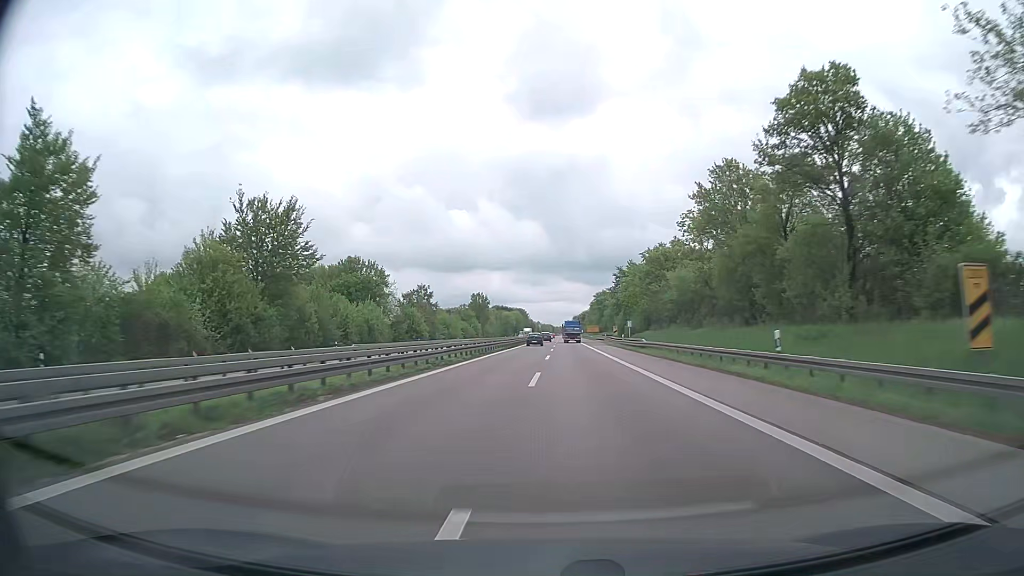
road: trunk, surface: asphalt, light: Day
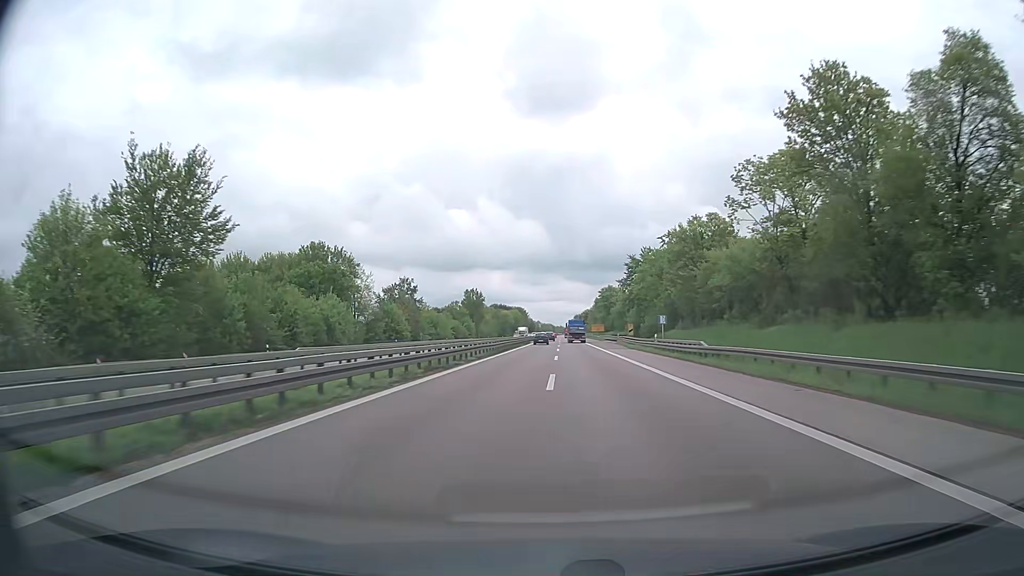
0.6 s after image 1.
(0.0, +19.3) m; 0°
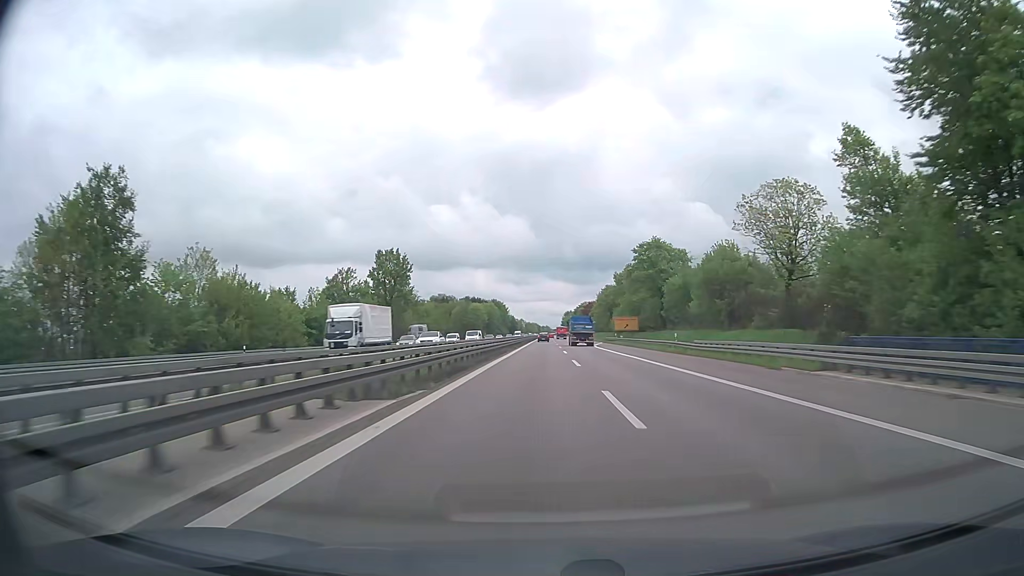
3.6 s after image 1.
(+0.9, +96.7) m; +1°
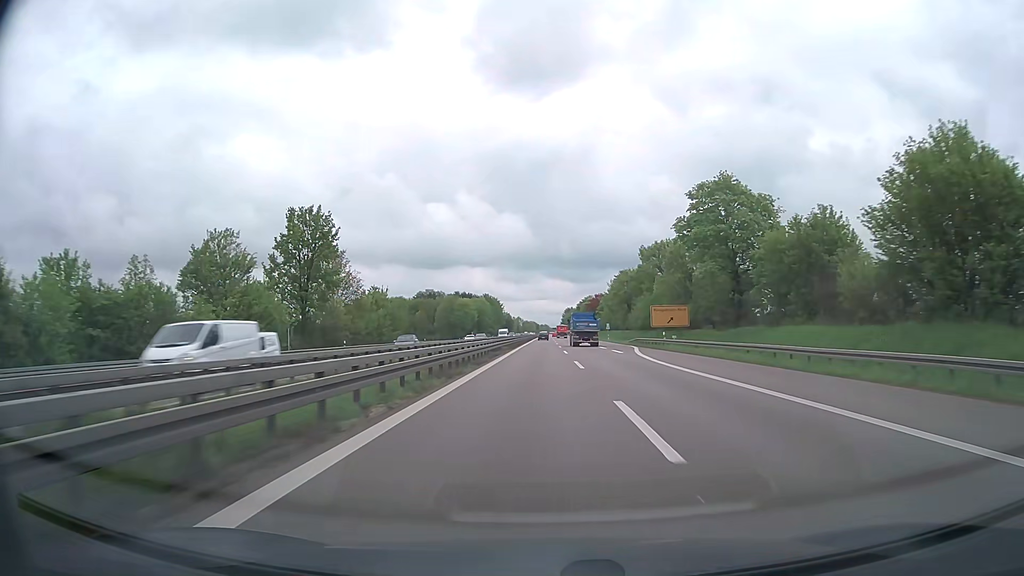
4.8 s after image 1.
(+0.2, +38.7) m; 0°
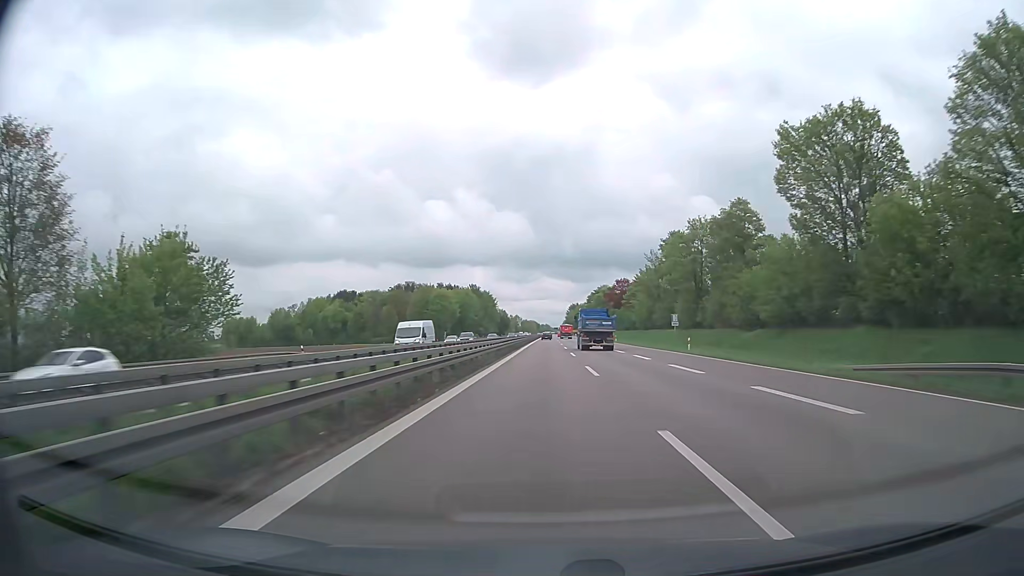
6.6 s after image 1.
(0.0, +58.0) m; 0°
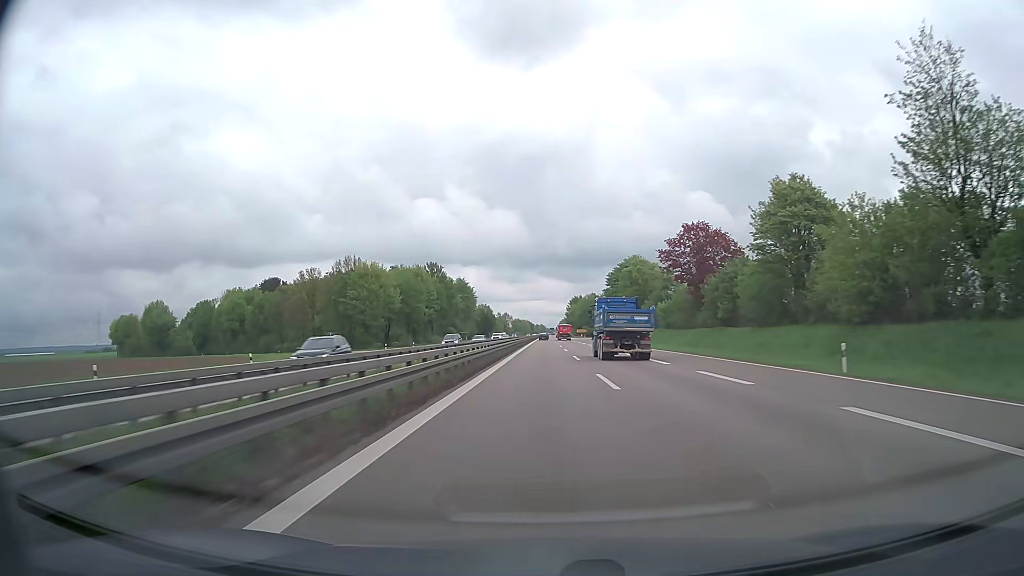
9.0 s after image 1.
(+0.4, +77.3) m; 0°
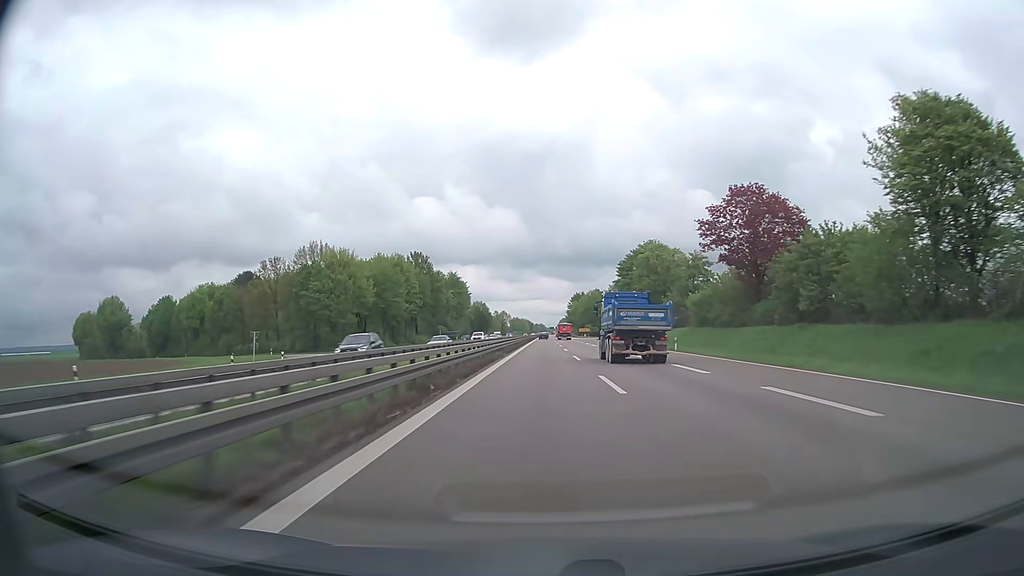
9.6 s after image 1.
(0.0, +19.3) m; 0°
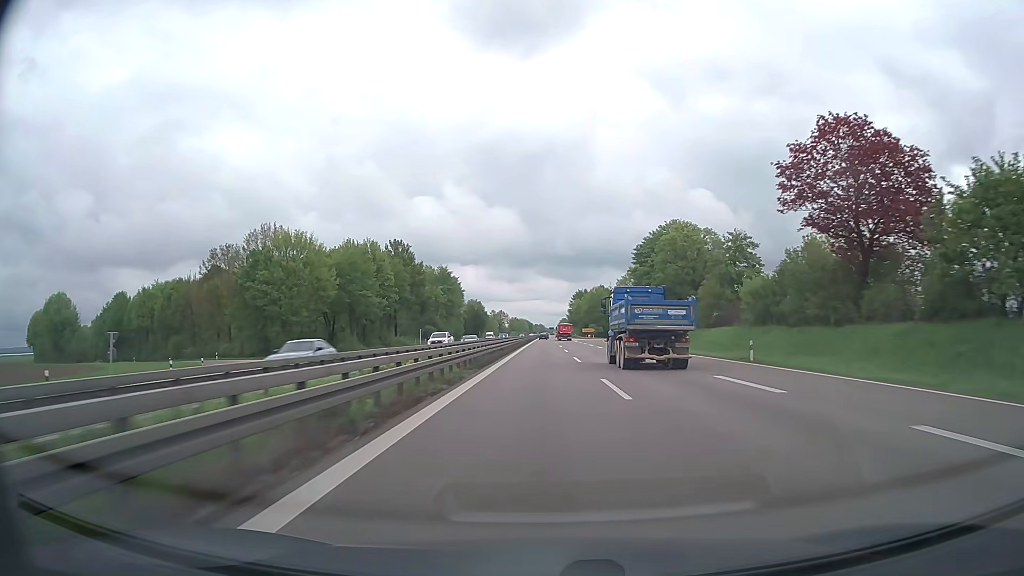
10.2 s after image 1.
(0.0, +19.3) m; 0°
(0, +10) (0, +20) (0, +30) (0, +40) (0, +50) (0, +60) (0, +70) (0, +80) (0, +90) (0, +100) m
